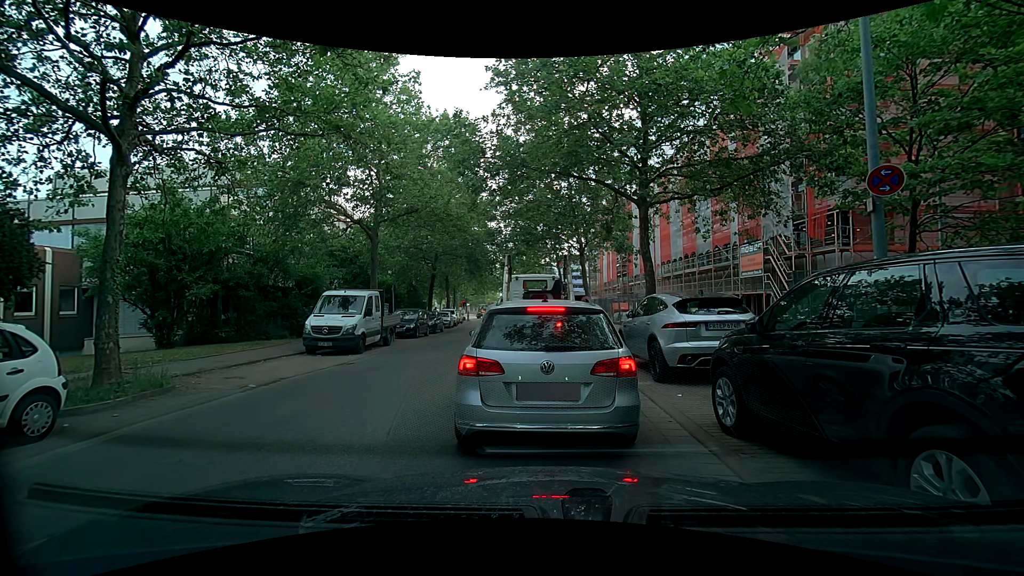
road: tertiary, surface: asphalt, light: Day
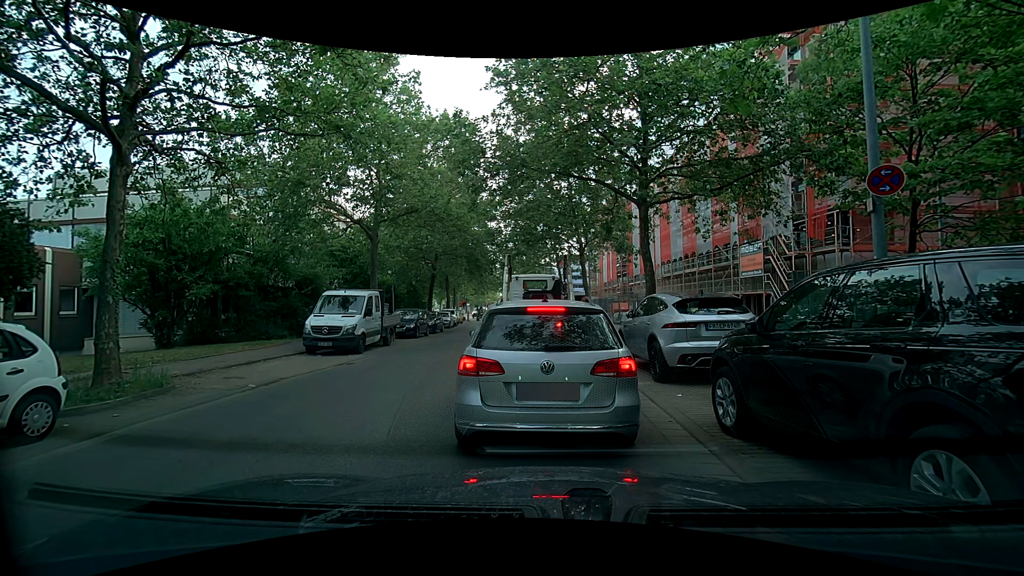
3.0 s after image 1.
(0.0, 0.0) m; 0°
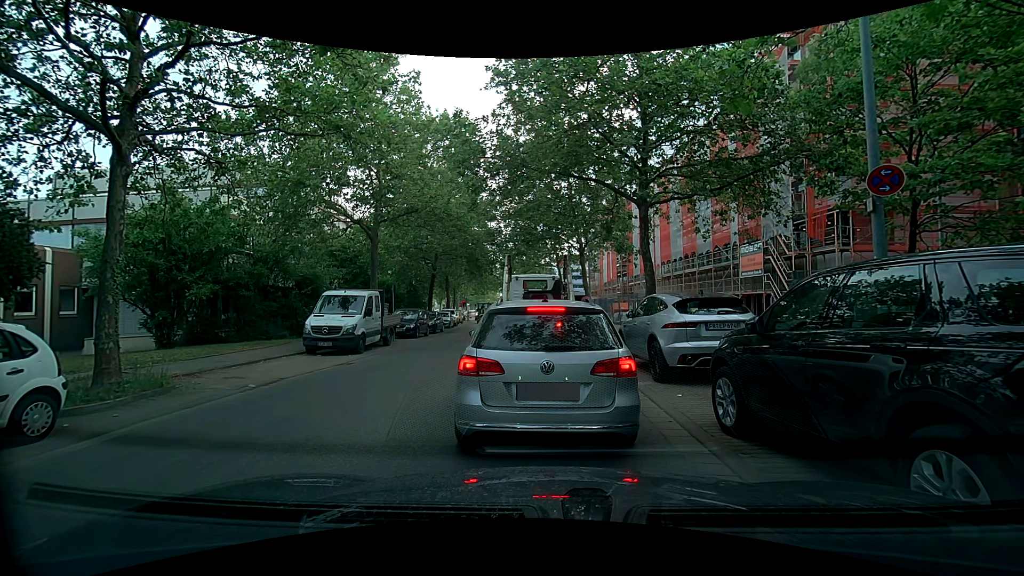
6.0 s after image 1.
(0.0, 0.0) m; 0°
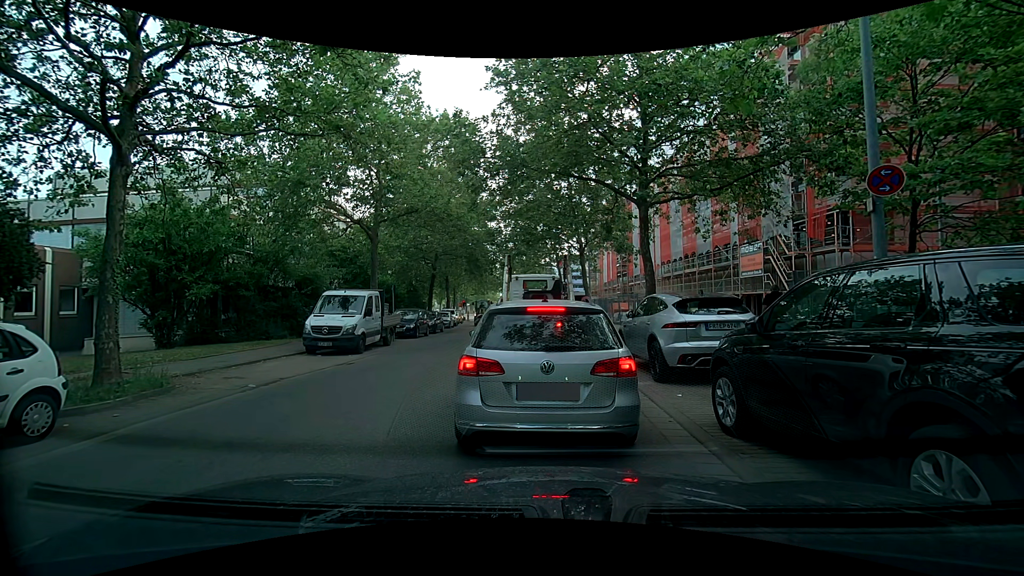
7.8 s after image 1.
(0.0, 0.0) m; 0°
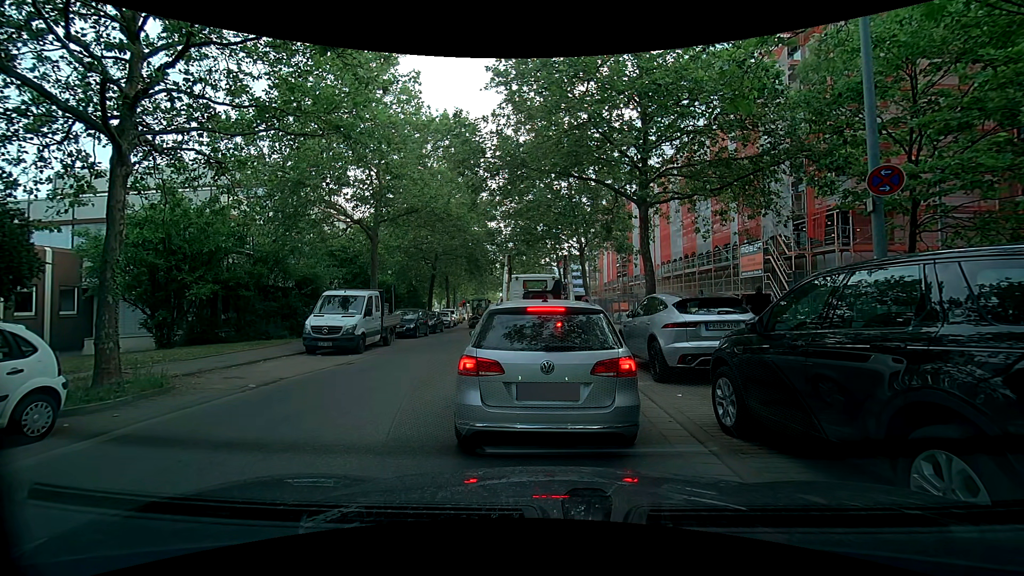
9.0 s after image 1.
(0.0, 0.0) m; 0°
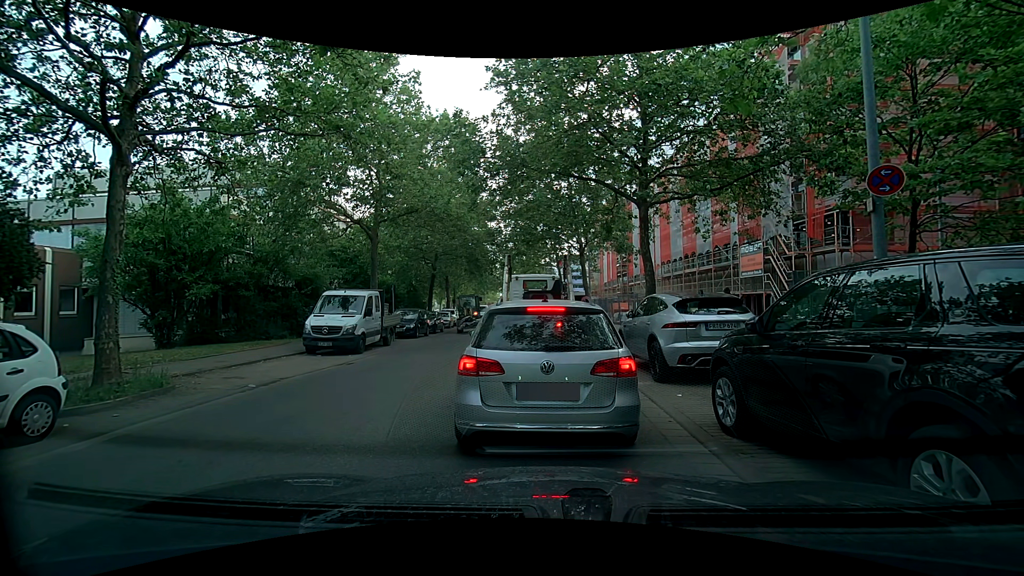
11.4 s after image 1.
(0.0, 0.0) m; 0°
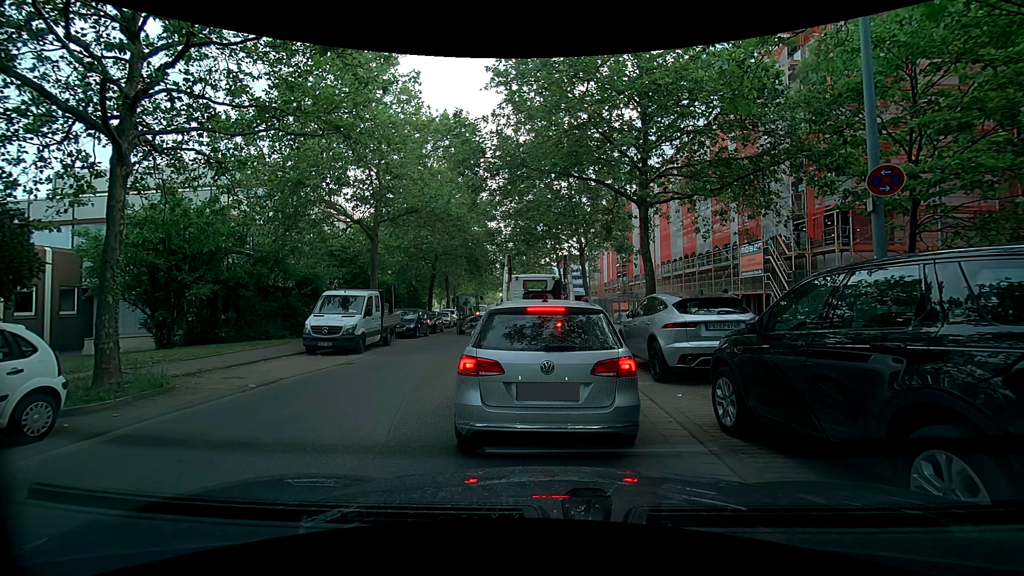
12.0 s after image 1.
(0.0, 0.0) m; 0°
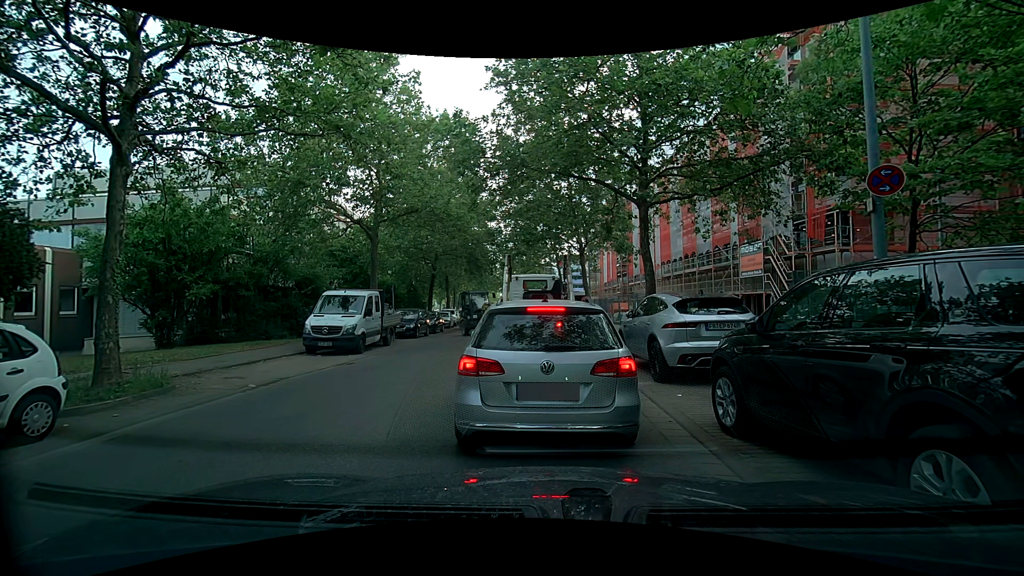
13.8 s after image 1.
(0.0, 0.0) m; 0°
